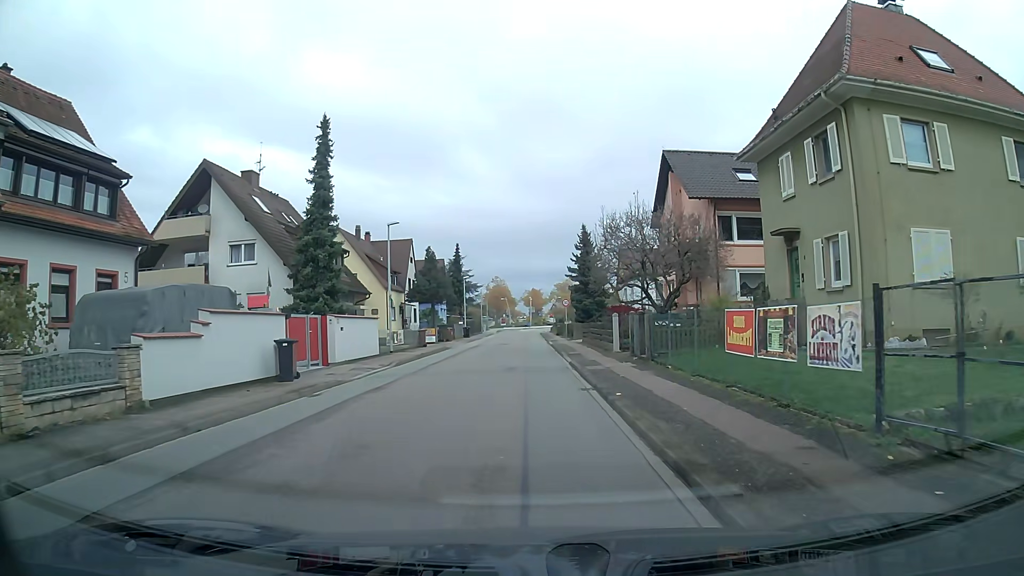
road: tertiary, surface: asphalt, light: Day
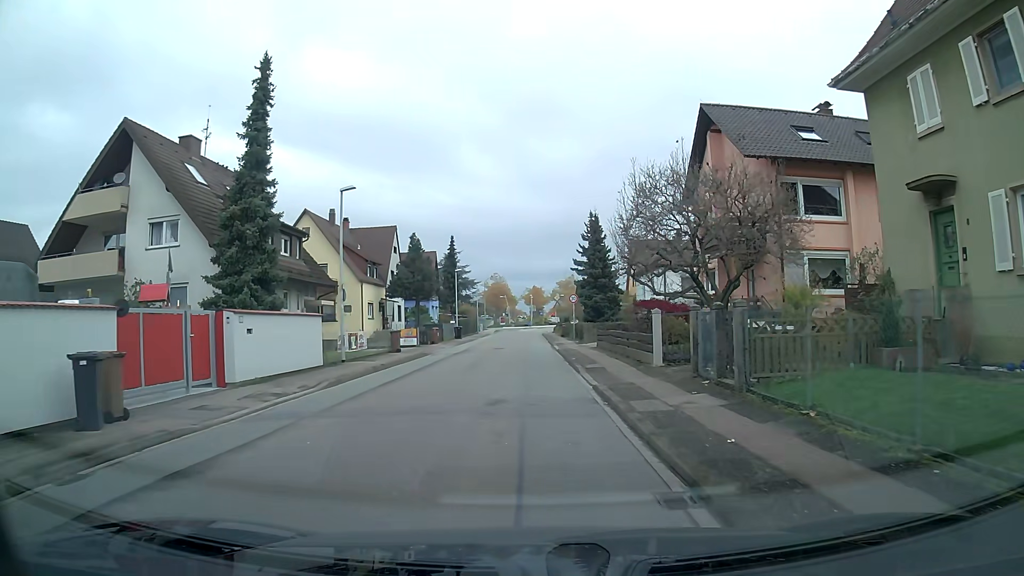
(0.0, +8.4) m; 0°
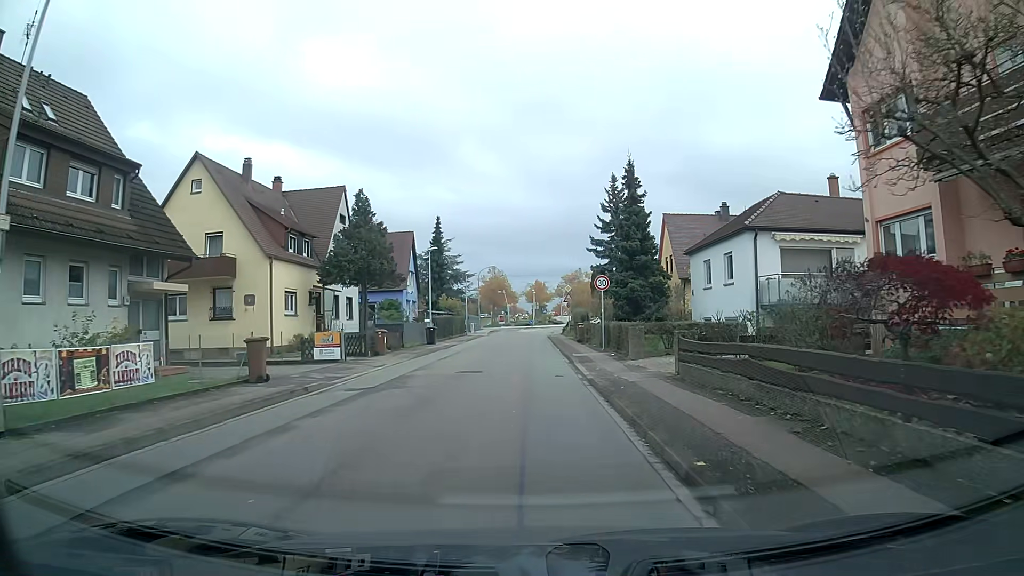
(0.0, +16.9) m; 0°
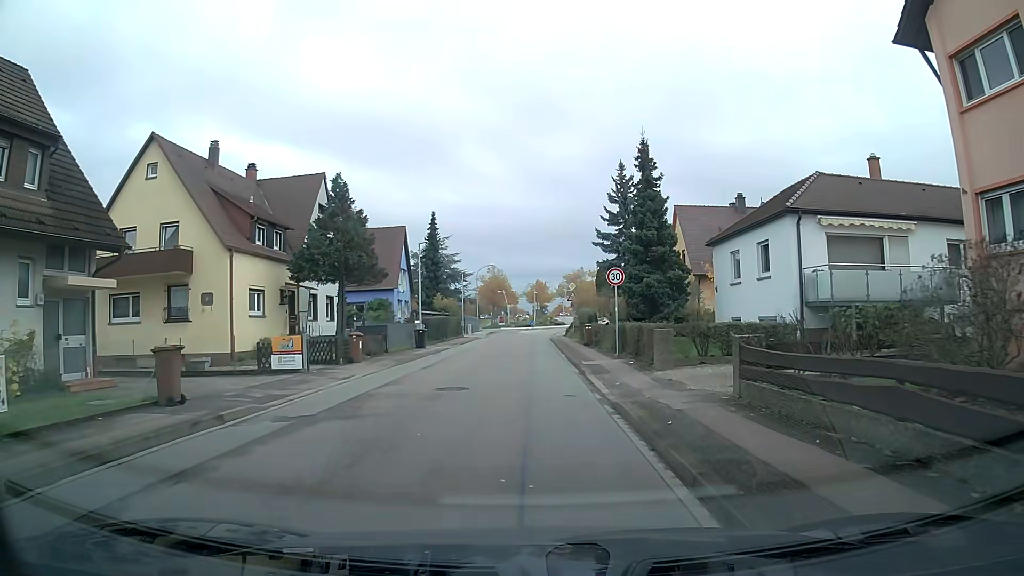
(0.0, +4.3) m; 0°
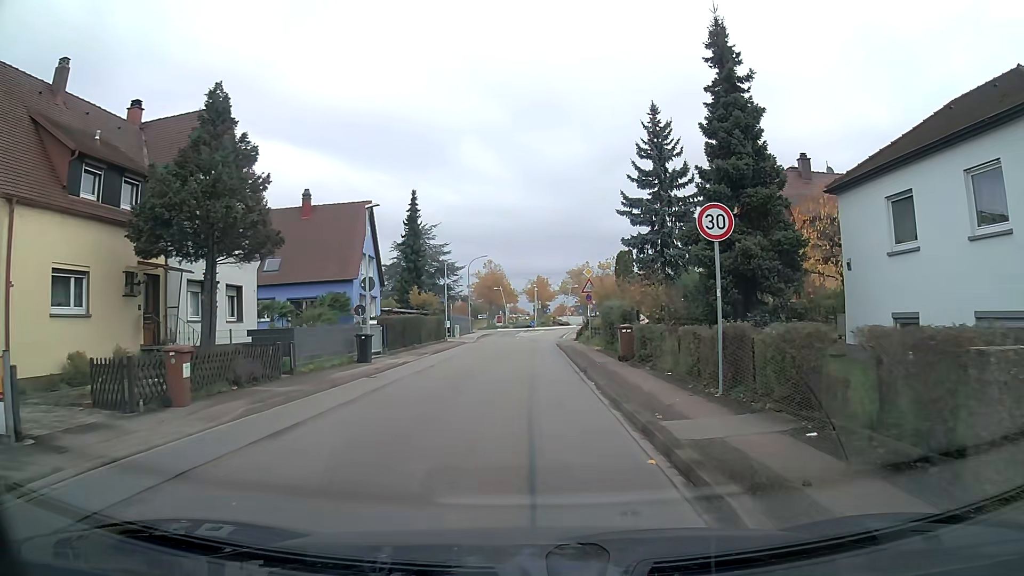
(0.0, +12.8) m; 0°
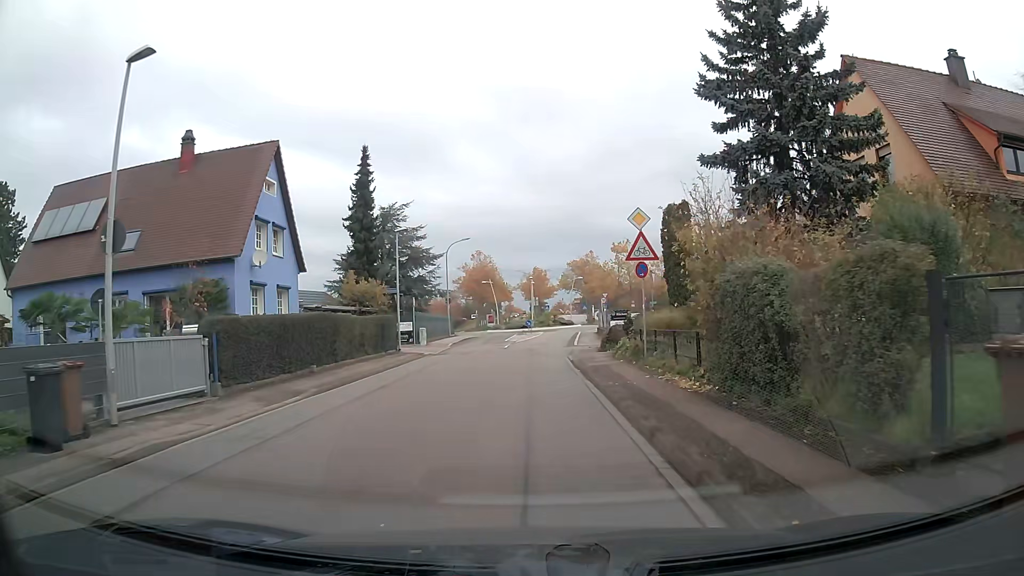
(0.0, +17.1) m; 0°
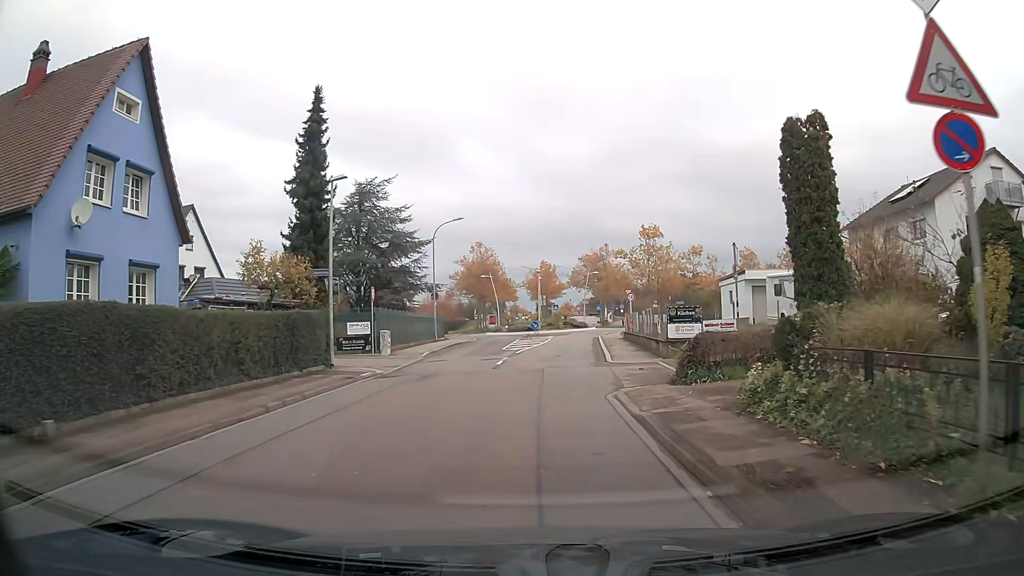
(-0.1, +12.6) m; 0°
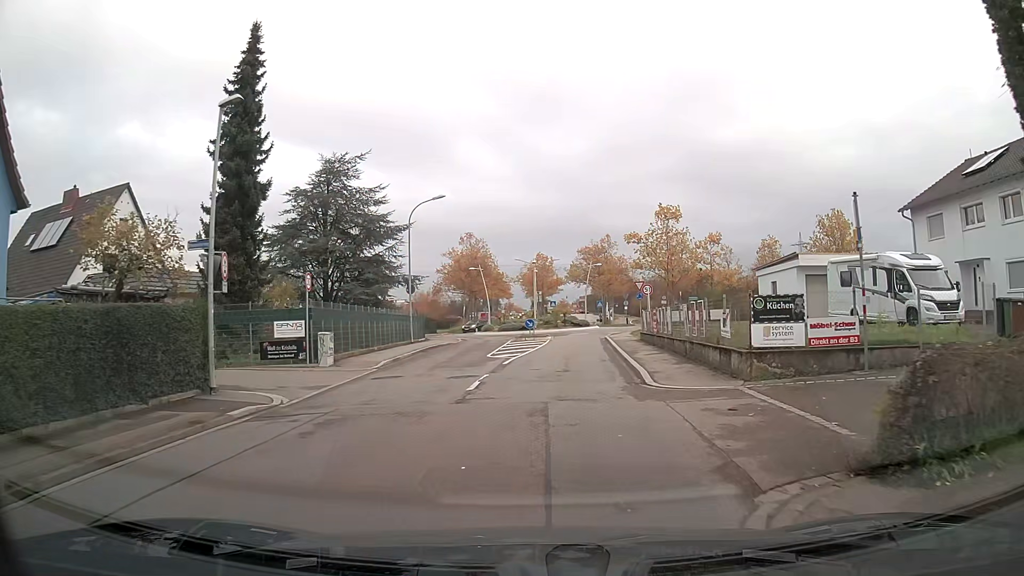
(0.0, +8.3) m; +1°
(0, +10) (+1, +20) (+2, +30) (+2, +40) (+4, +50) (+8, +59) (+9, +69) (+6, +78) (+5, +88) (+6, +98) m
